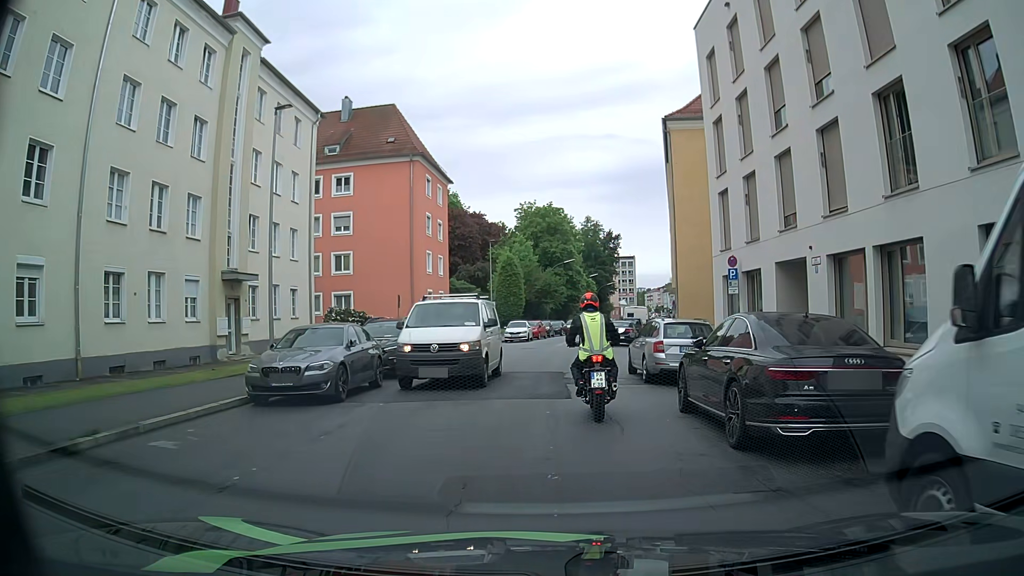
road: tertiary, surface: asphalt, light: Day
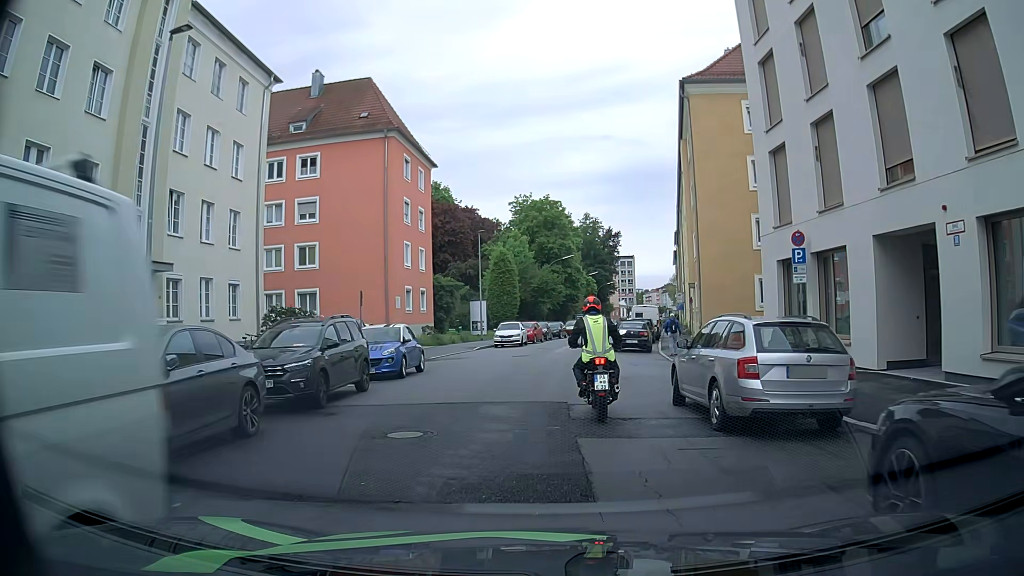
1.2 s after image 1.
(+0.2, +6.8) m; +3°
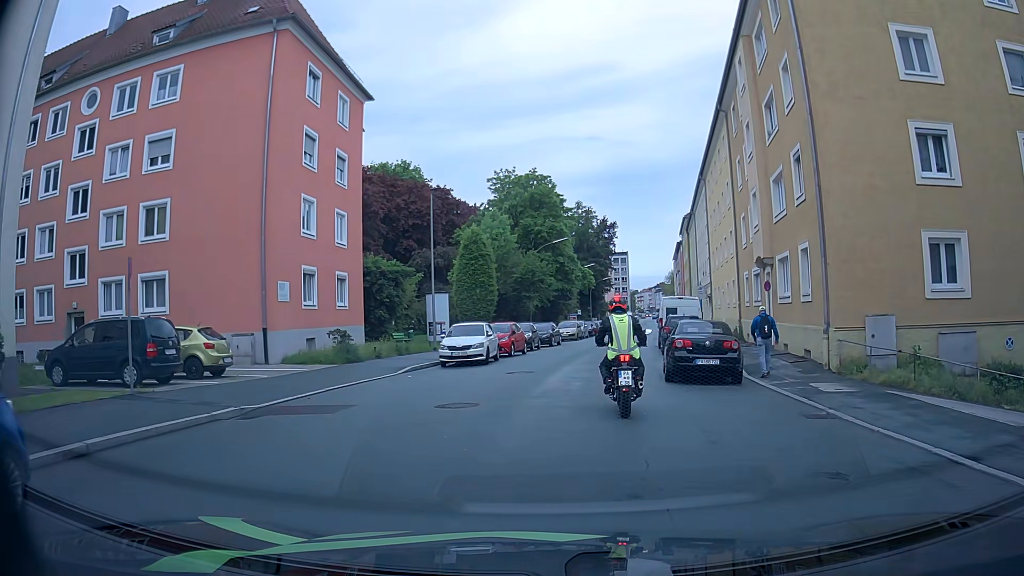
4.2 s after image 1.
(-0.1, +16.6) m; +1°
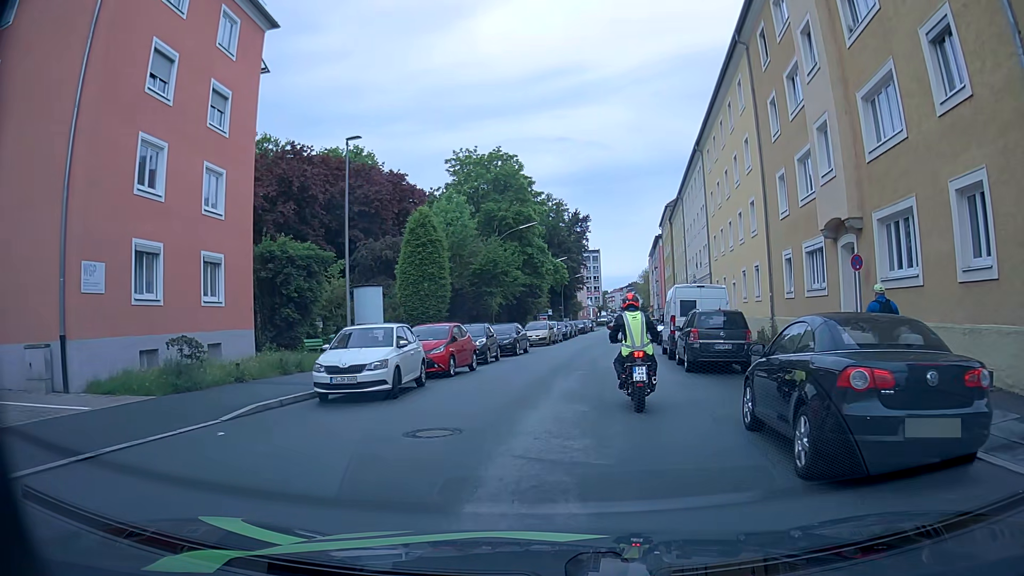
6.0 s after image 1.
(0.0, +10.1) m; +2°
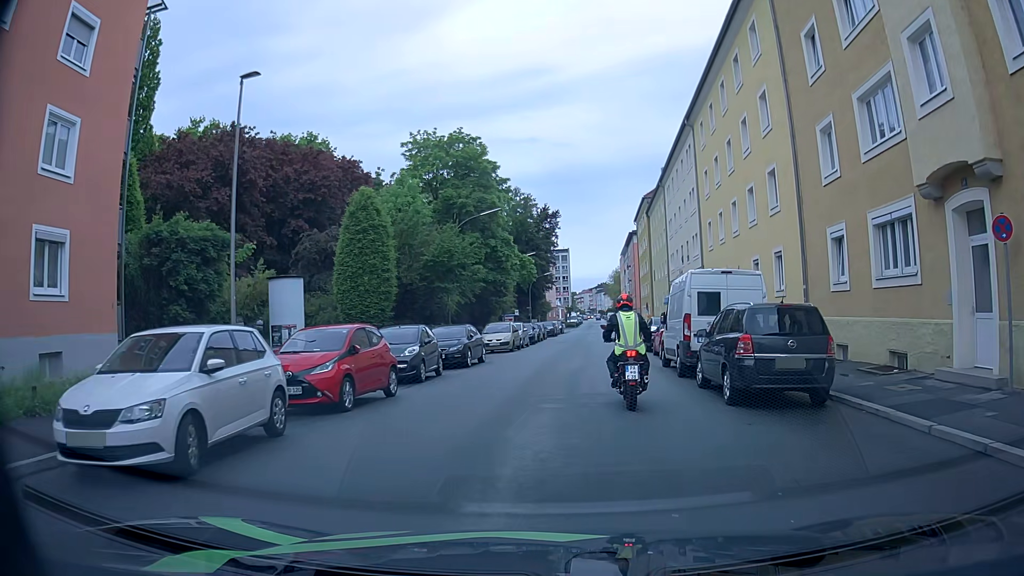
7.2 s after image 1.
(+0.1, +6.9) m; +4°
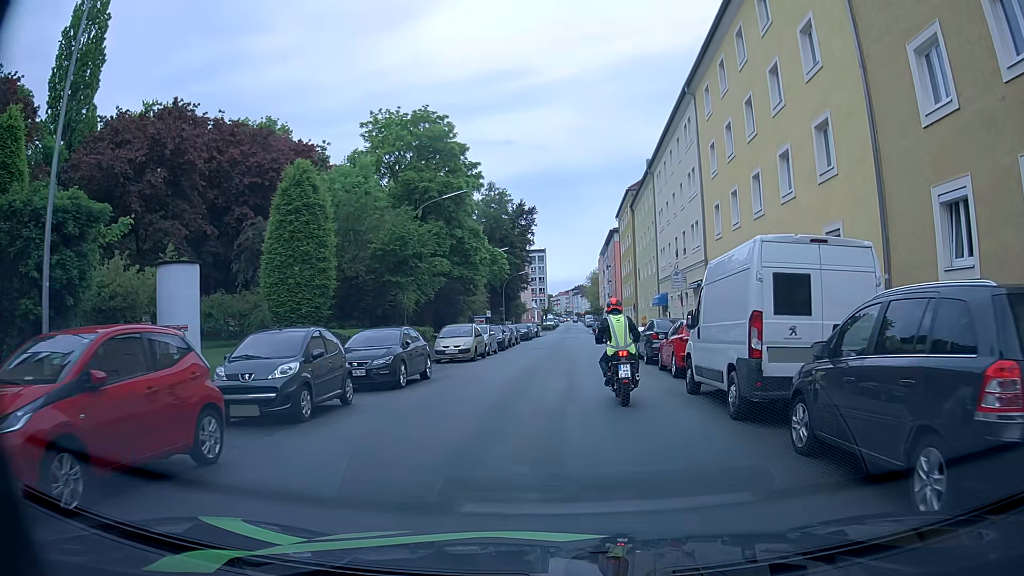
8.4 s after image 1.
(0.0, +6.8) m; +1°
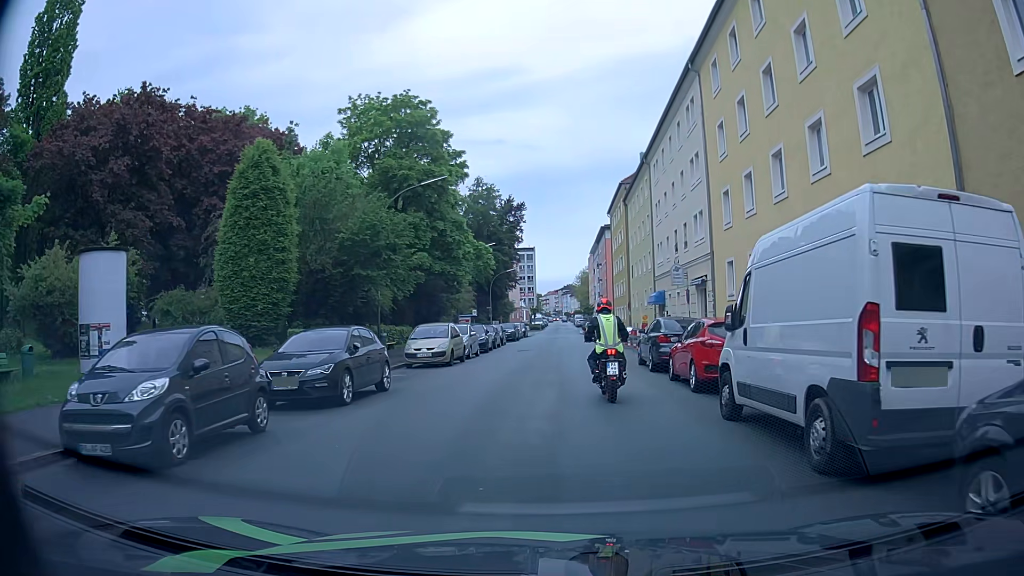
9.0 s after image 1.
(0.0, +3.6) m; +1°
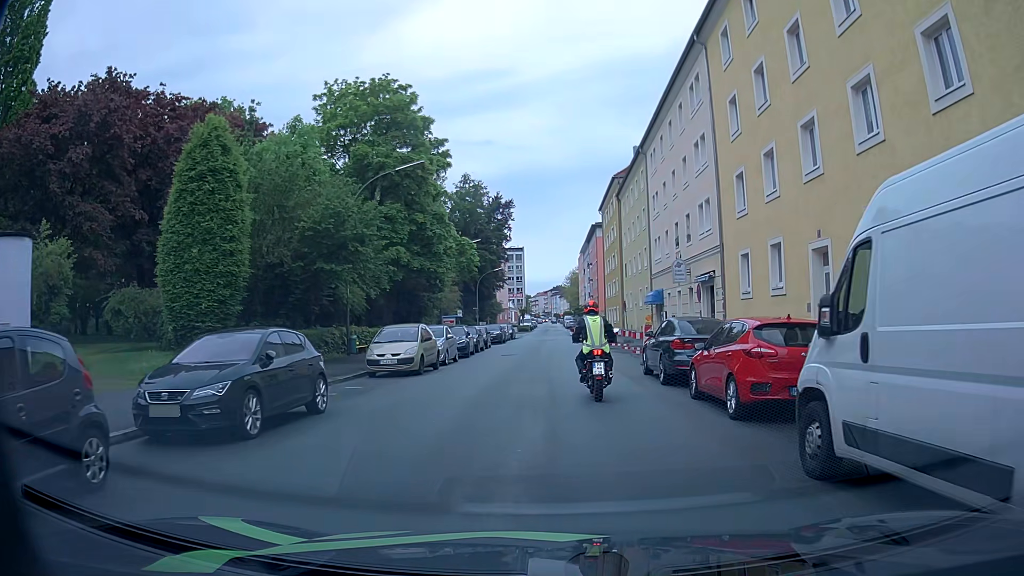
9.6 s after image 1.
(0.0, +3.7) m; +1°
(0, +10) (0, +20) (0, +30) (0, +40) (0, +50) (0, +60) (0, +70) (0, +80) (+1, +90) (+1, +100) m
